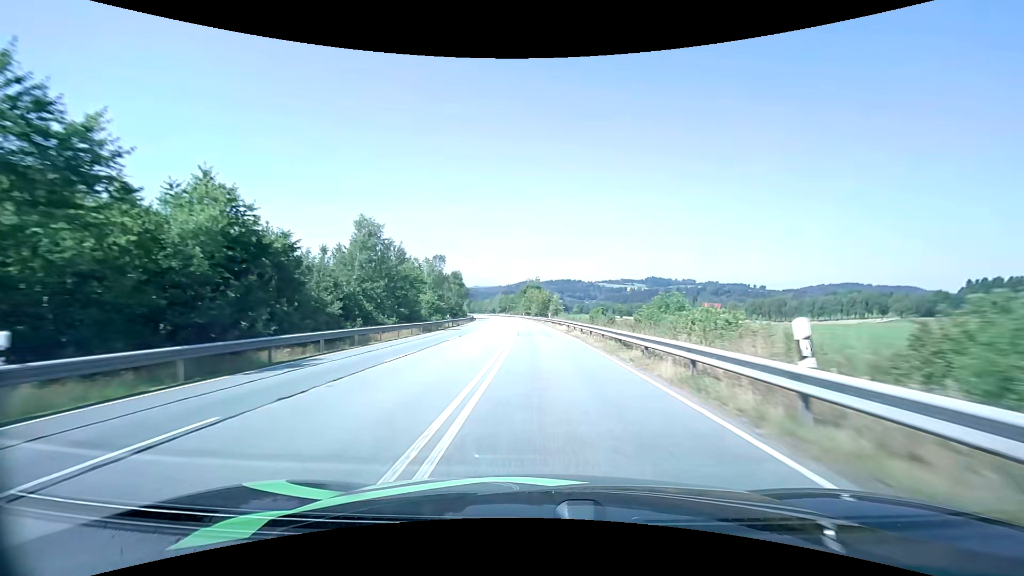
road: primary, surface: asphalt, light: Day
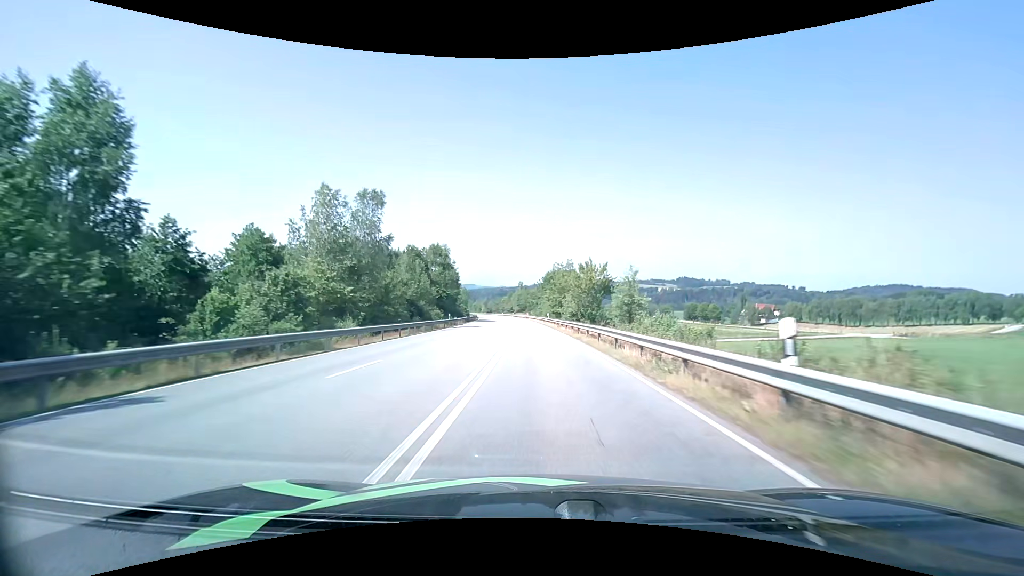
(-1.4, +51.9) m; -3°
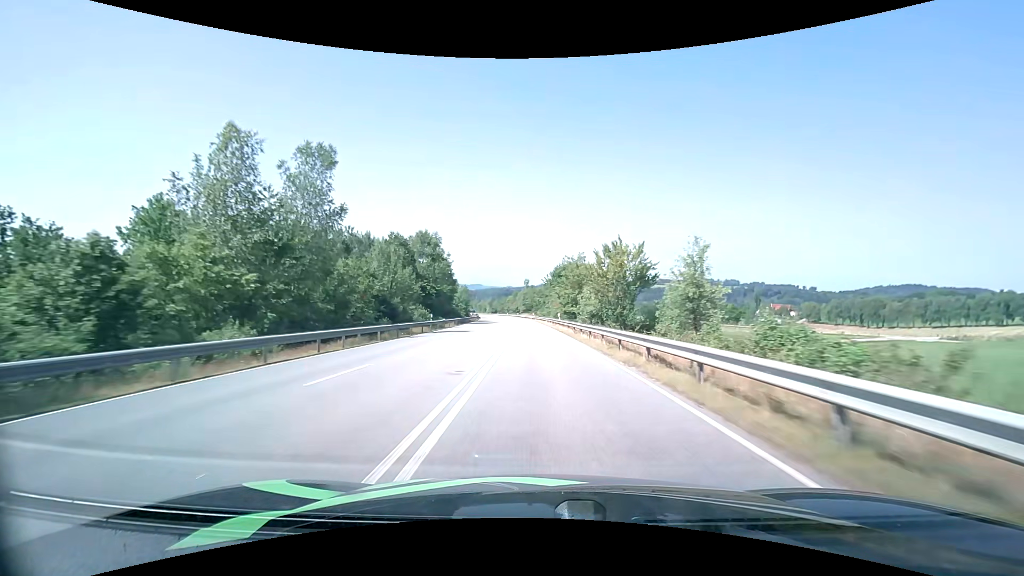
(-0.1, +13.0) m; -1°
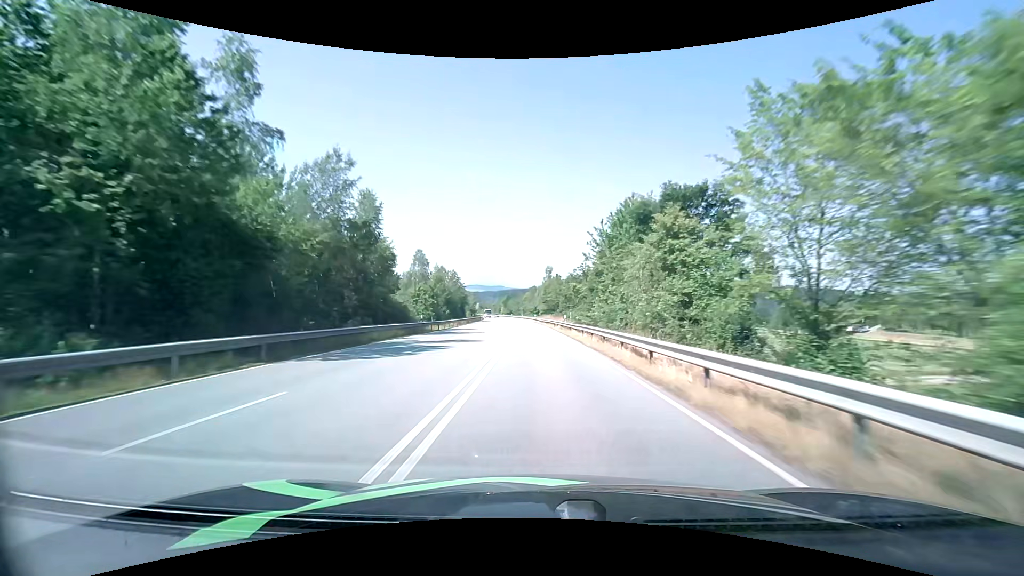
(-1.3, +52.6) m; -3°
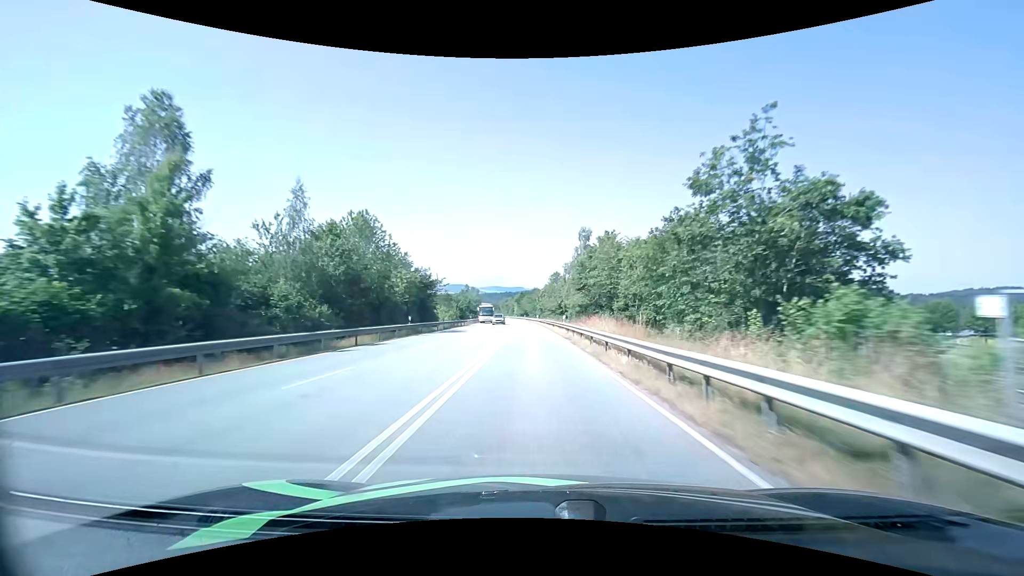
(-0.9, +55.3) m; -2°
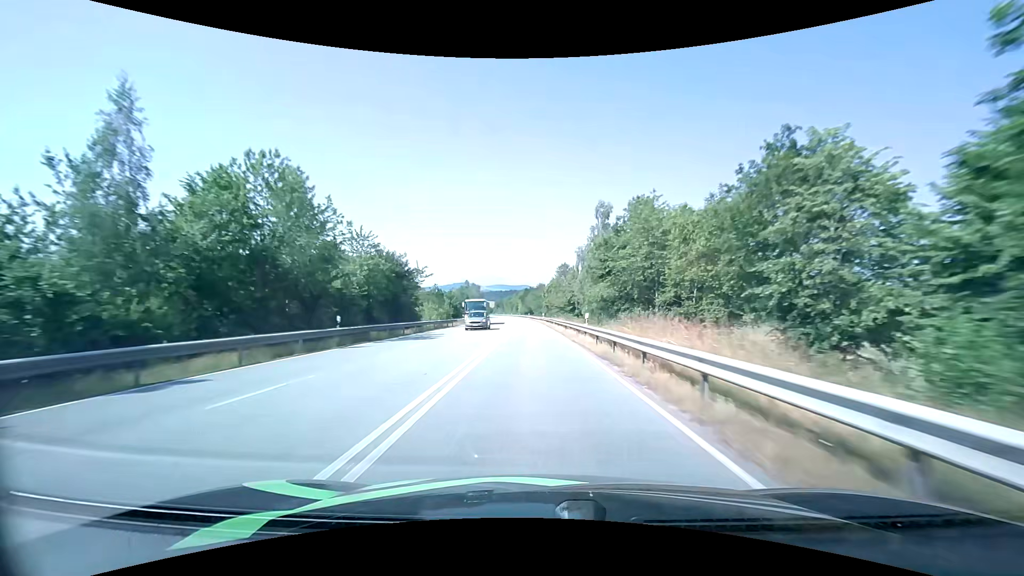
(-0.1, +14.3) m; -1°
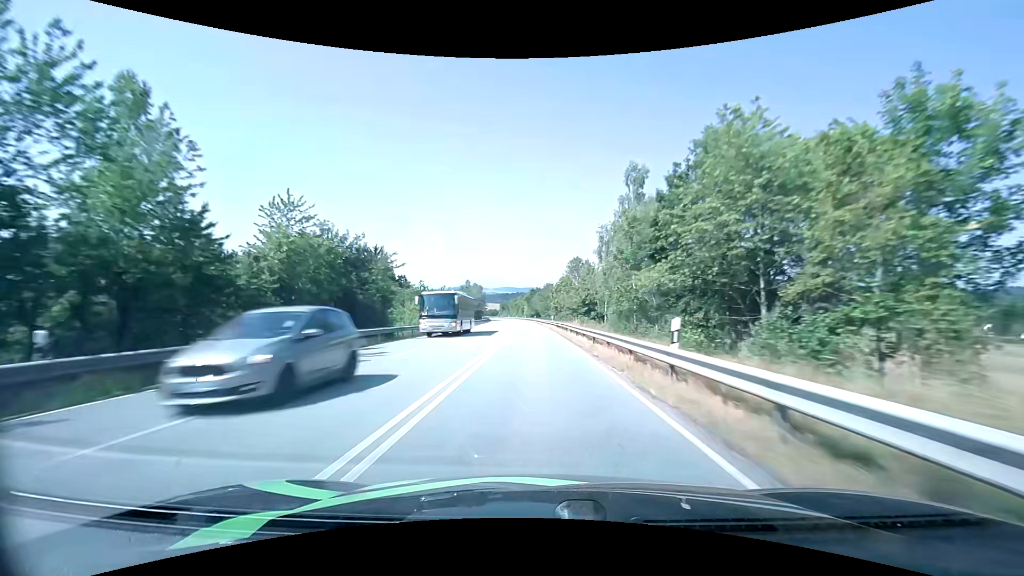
(-0.1, +14.4) m; -1°
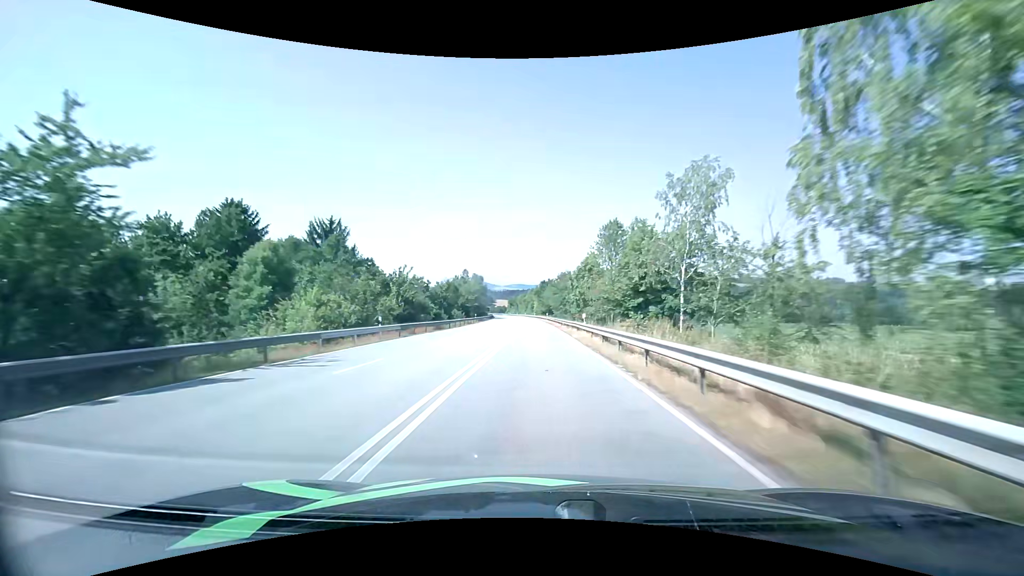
(-0.4, +29.3) m; -1°
(0, +10) (0, +20) (0, +30) (-1, +40) (-1, +50) (-1, +60) (-1, +70) (-1, +80) (-2, +90) (-2, +100) m
